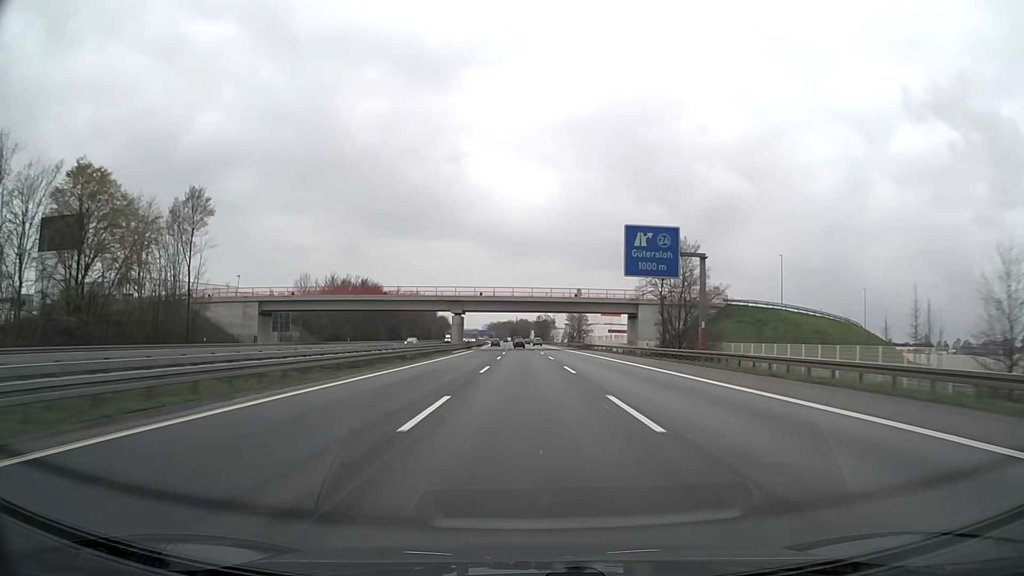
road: motorway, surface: asphalt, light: Day
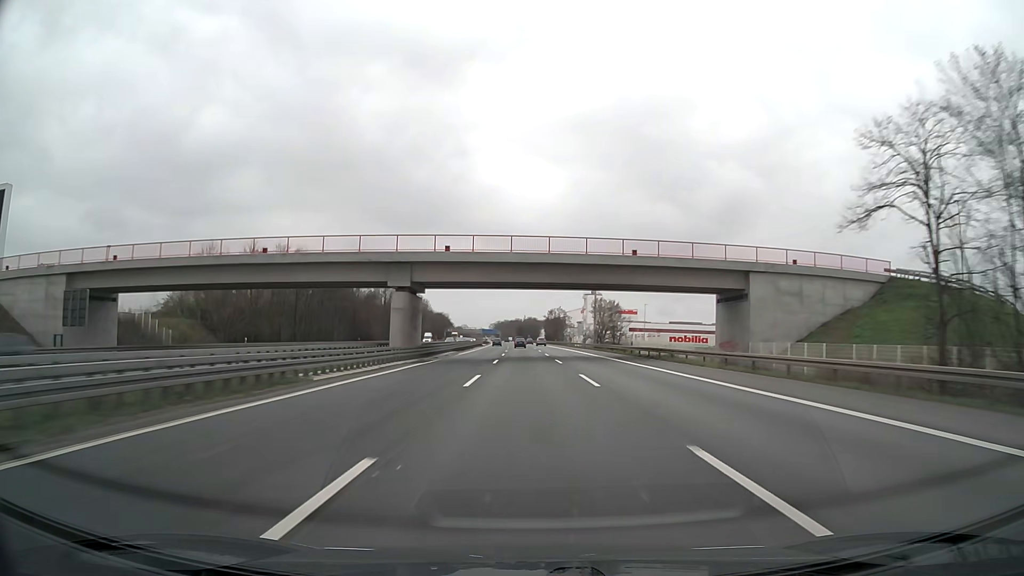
(-0.3, +44.4) m; -1°
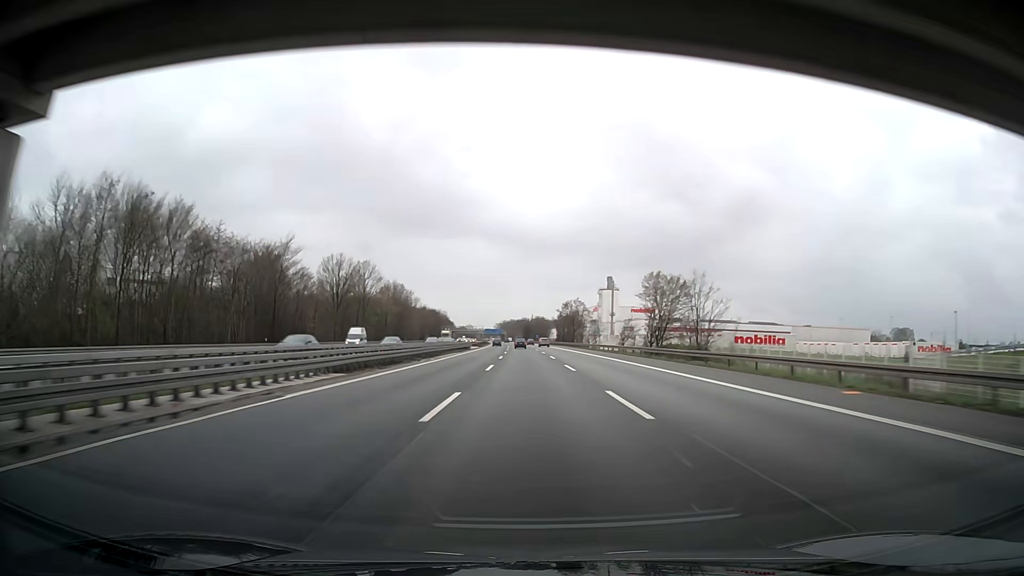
(-0.3, +44.4) m; -1°
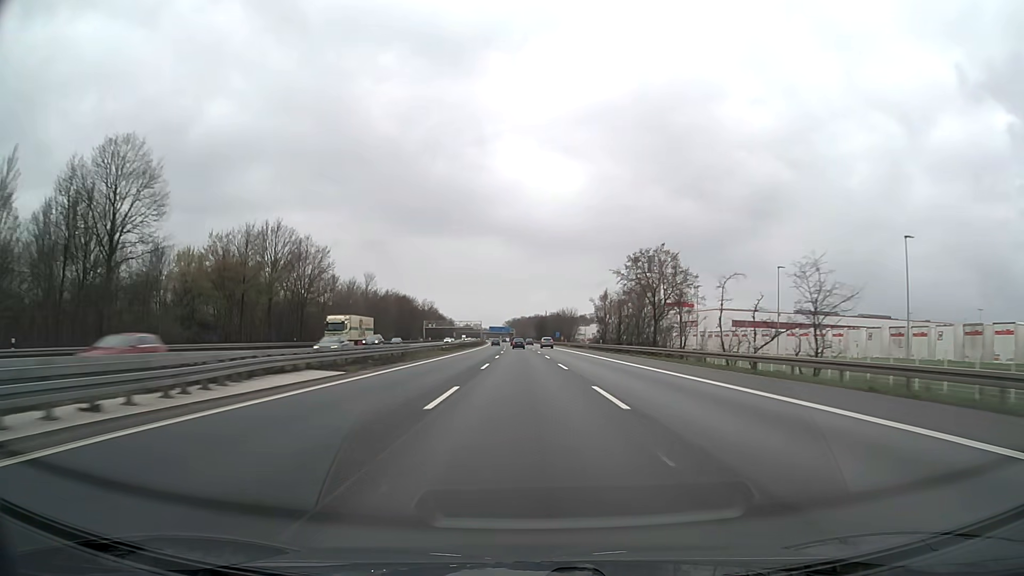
(-0.5, +88.5) m; -1°
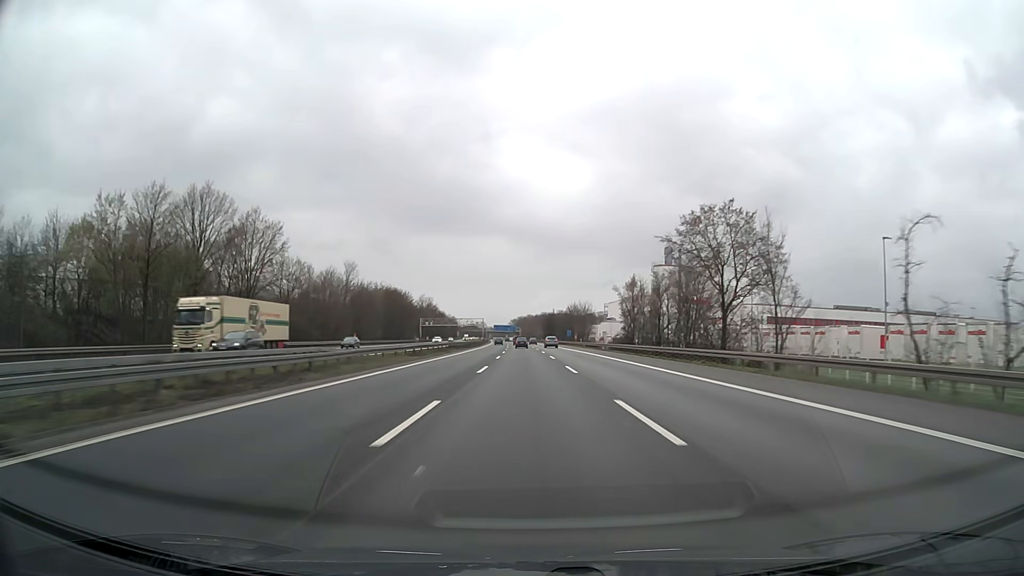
(-0.1, +22.0) m; 0°
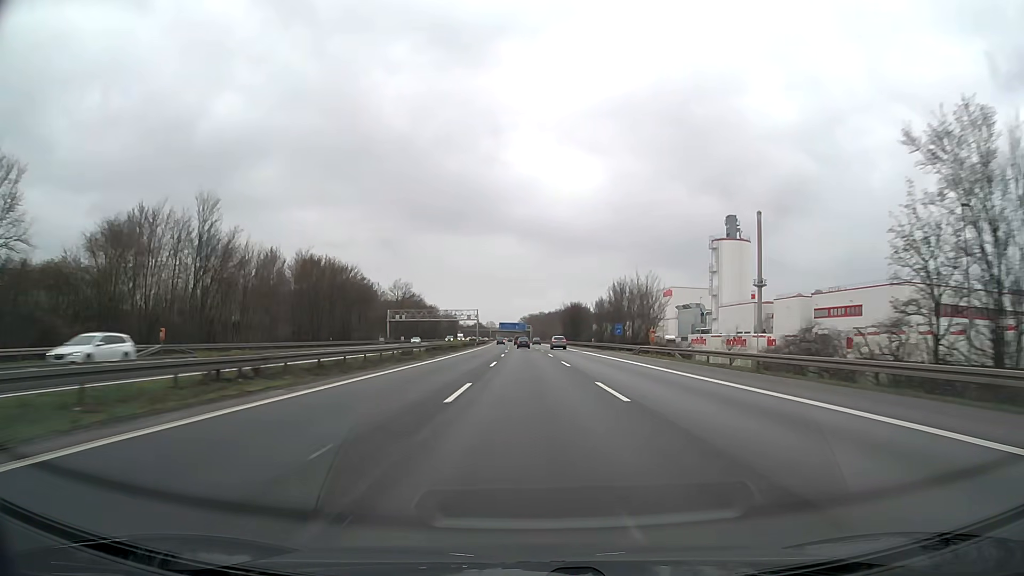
(-0.7, +65.7) m; -1°
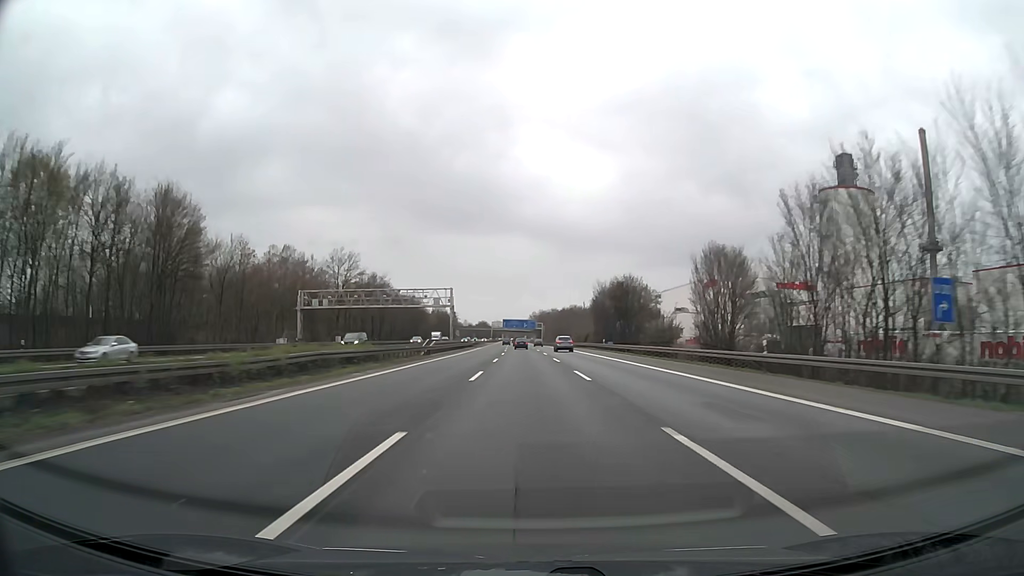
(-0.4, +65.1) m; -1°
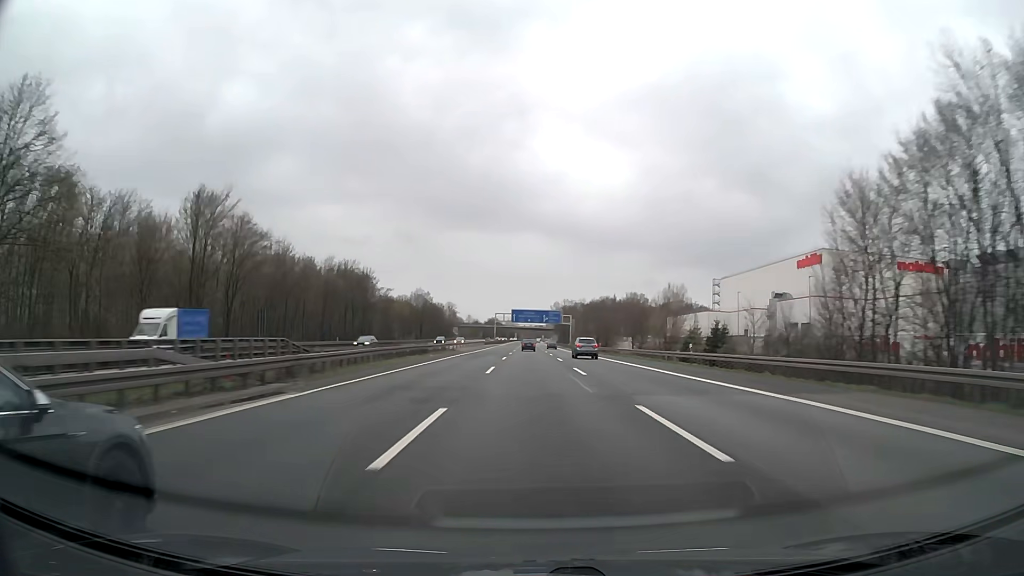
(-1.1, +86.0) m; -1°
(0, +10) (0, +20) (0, +30) (0, +40) (0, +50) (0, +60) (0, +70) (0, +80) (0, +90) (0, +100) m
